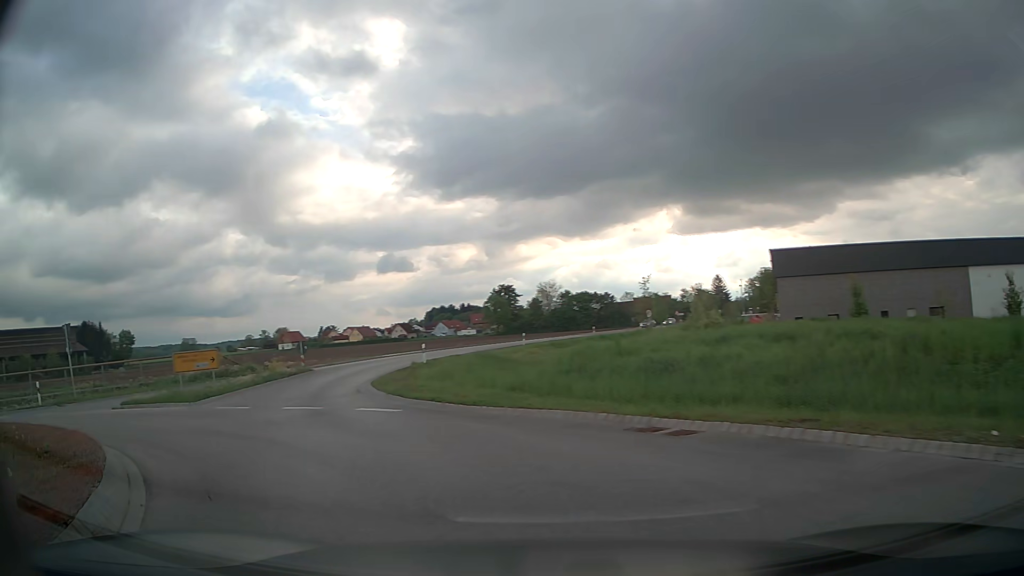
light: Day
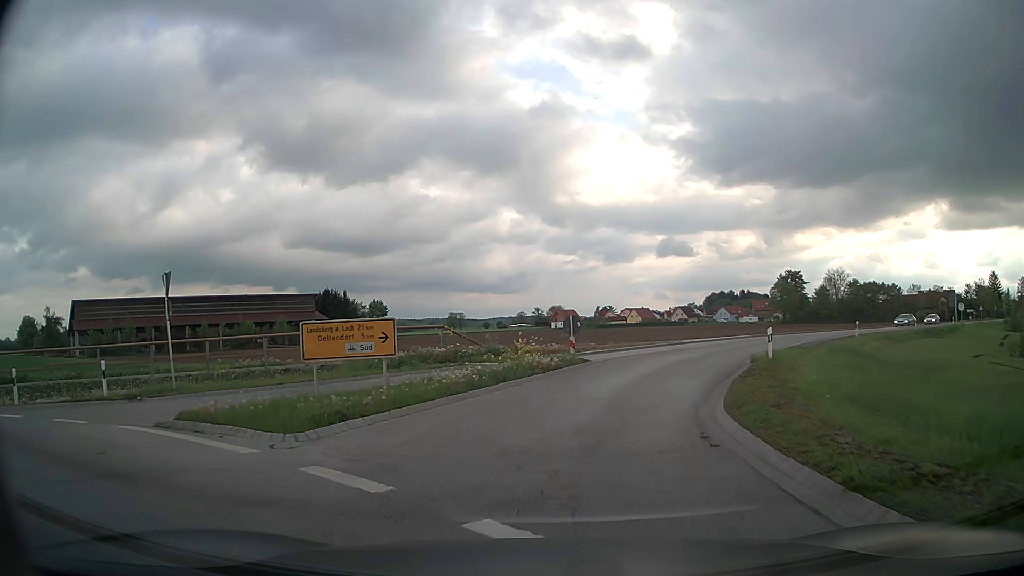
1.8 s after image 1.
(-3.7, +12.1) m; -25°
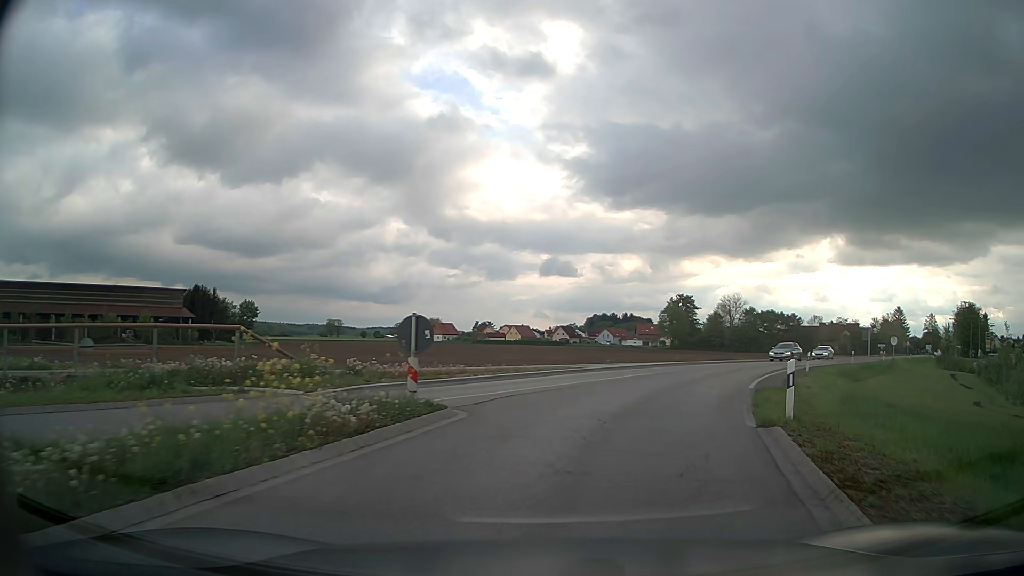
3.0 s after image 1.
(+0.7, +10.1) m; +10°
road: secondary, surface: asphalt
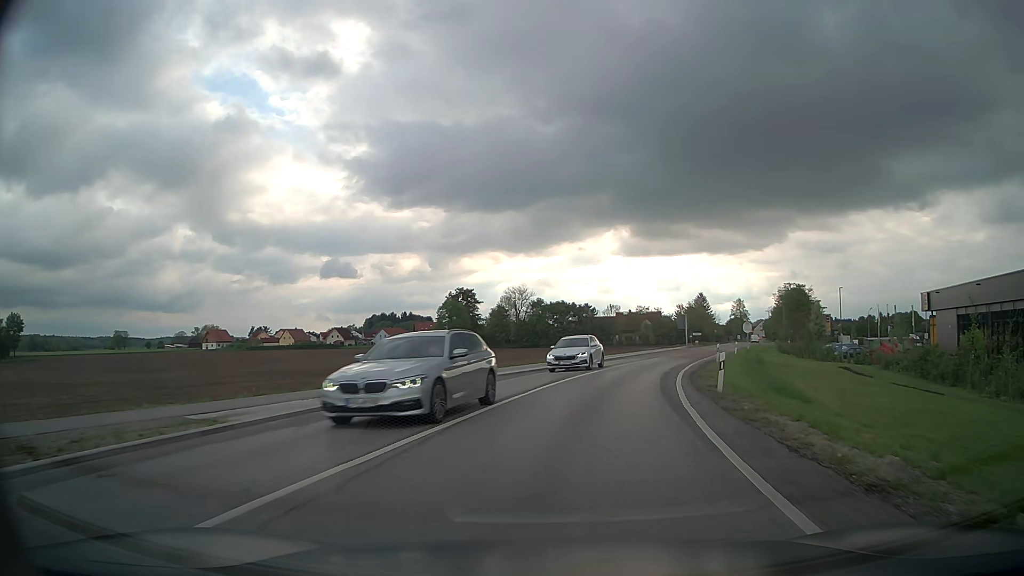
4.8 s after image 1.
(+3.4, +17.5) m; +20°
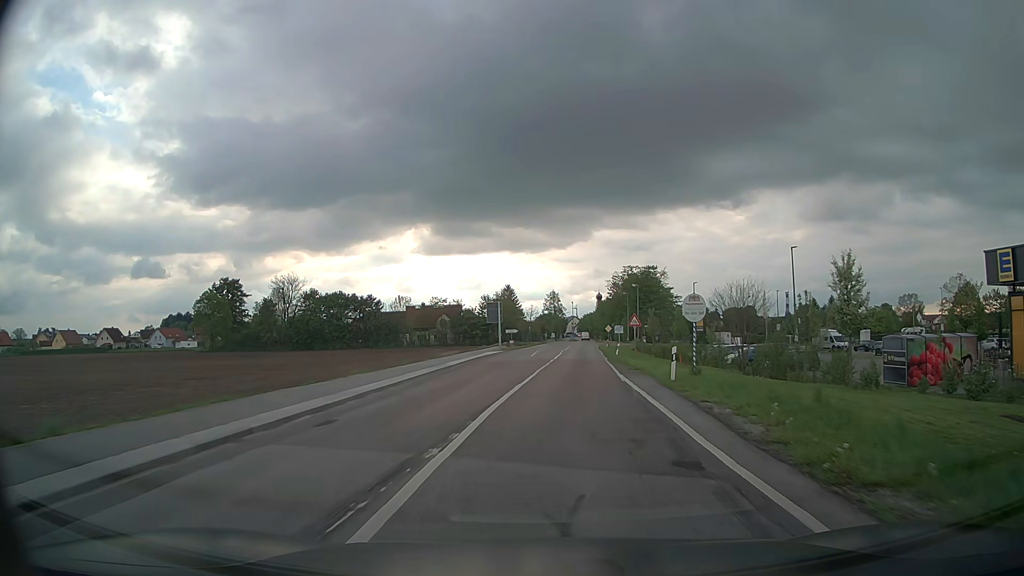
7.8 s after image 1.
(+5.7, +36.6) m; +17°
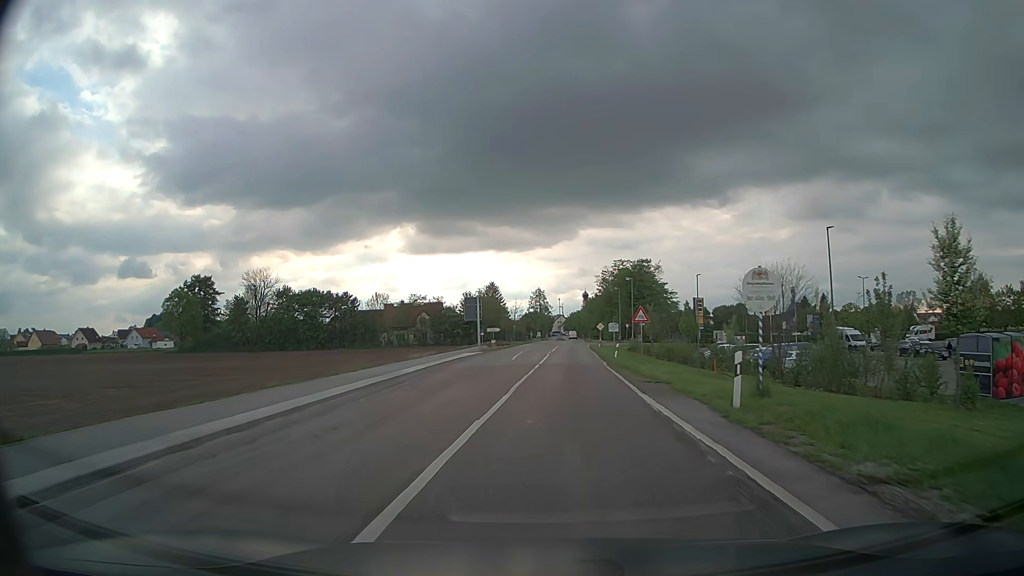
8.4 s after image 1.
(+0.1, +8.3) m; +1°
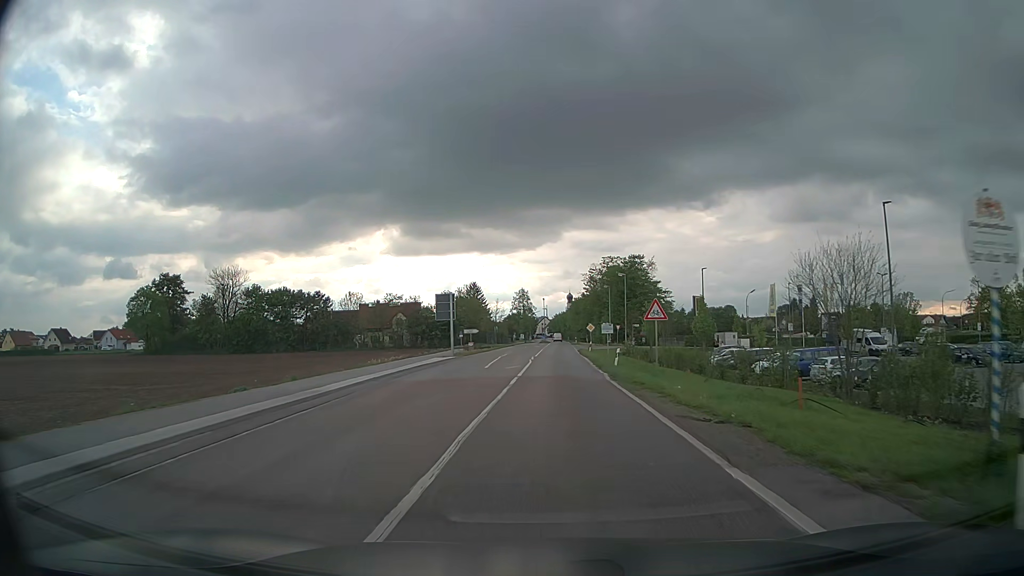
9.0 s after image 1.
(+0.1, +8.5) m; +1°
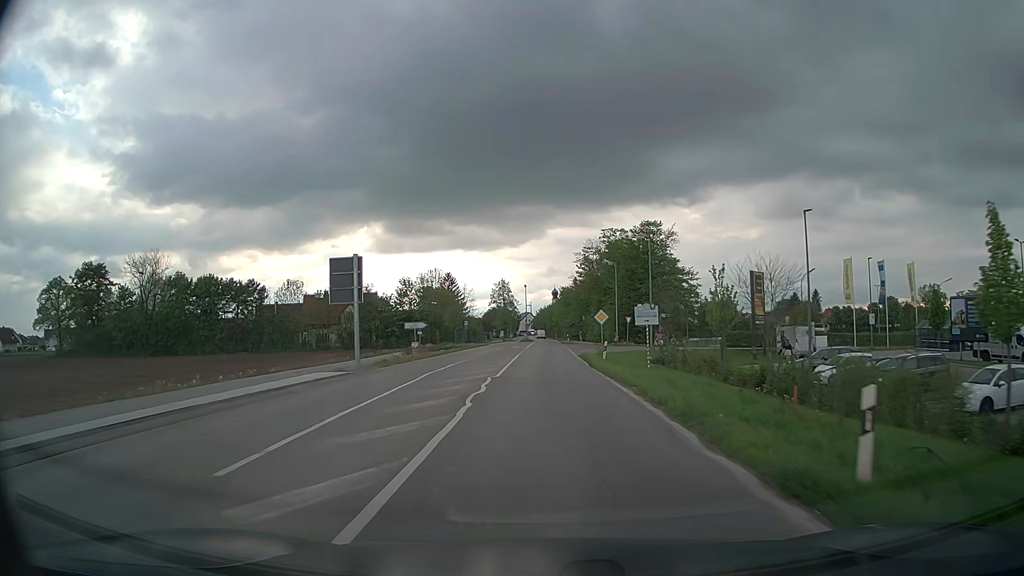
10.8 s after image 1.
(+0.5, +26.3) m; +2°
(0, +10) (0, +20) (0, +30) (0, +40) (0, +50) (0, +60) (0, +70) (0, +80) (0, +90) (0, +100) m
